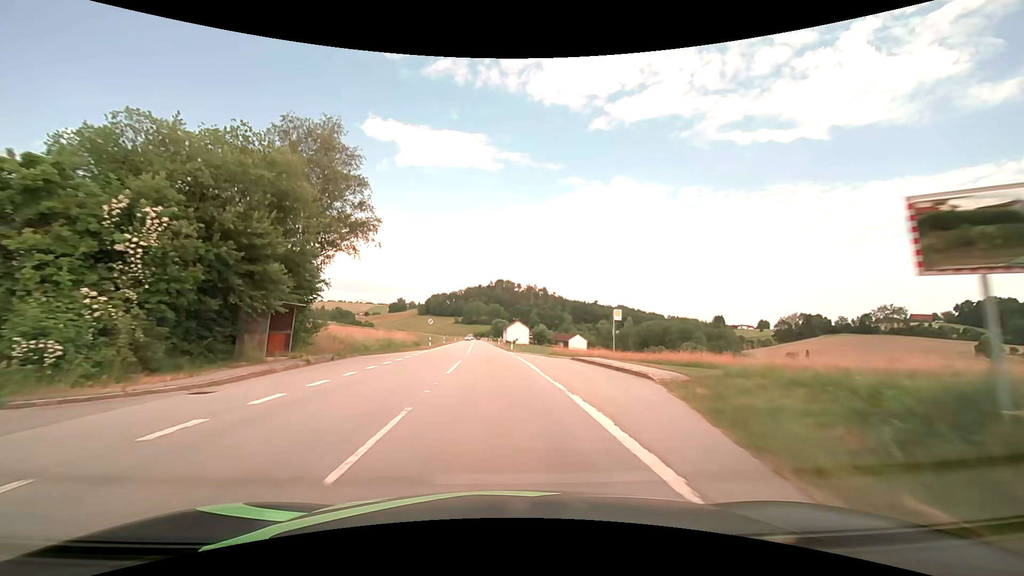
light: Day
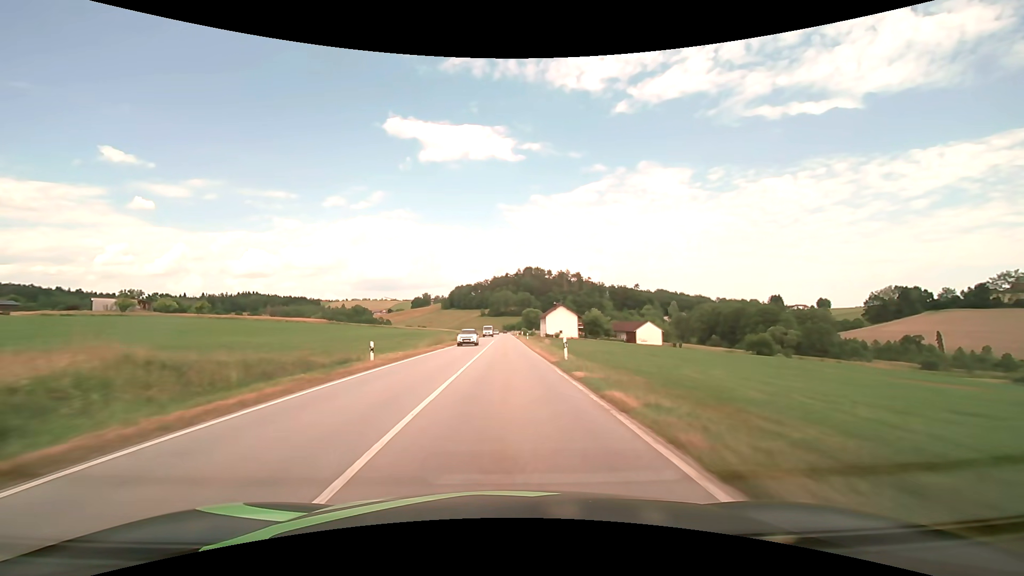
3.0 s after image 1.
(-2.6, +55.5) m; -4°
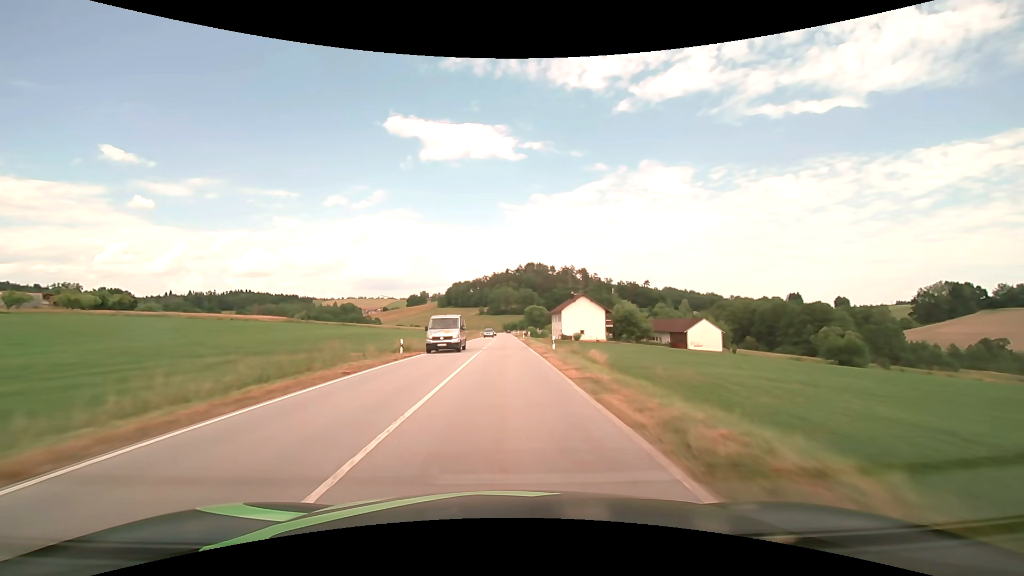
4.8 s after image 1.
(0.0, +35.9) m; 0°
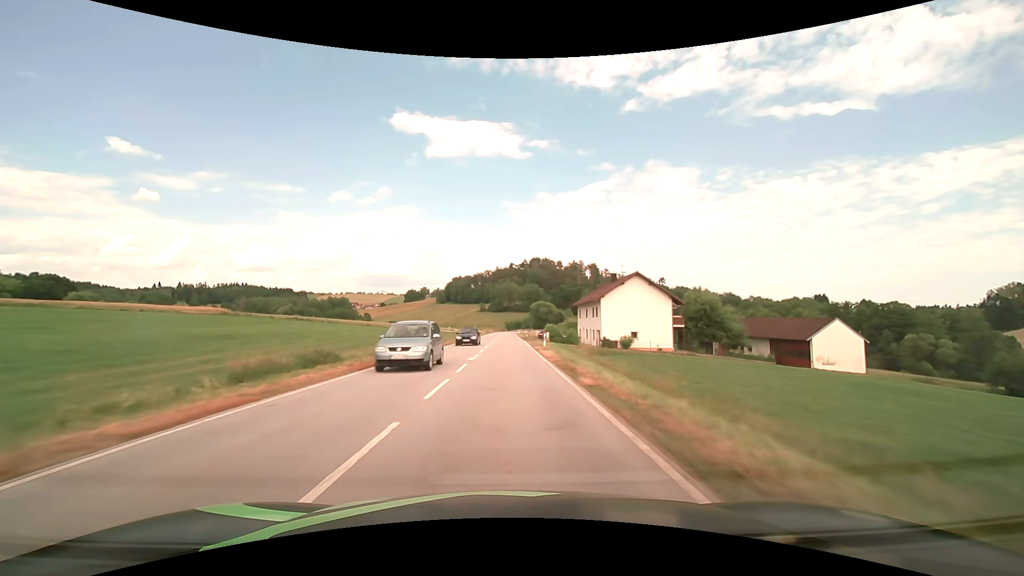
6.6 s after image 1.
(0.0, +36.6) m; 0°
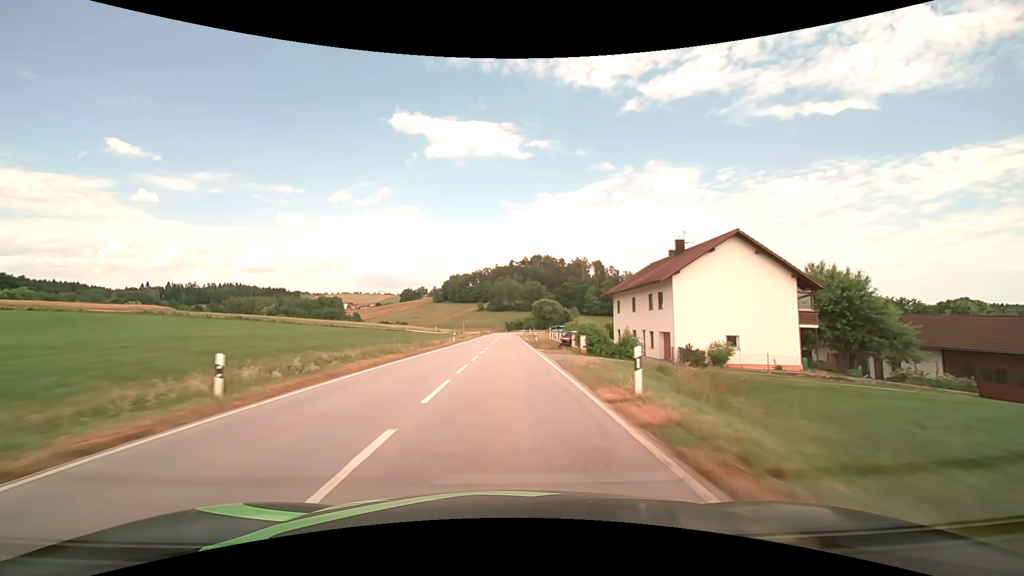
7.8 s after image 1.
(+0.1, +24.7) m; 0°
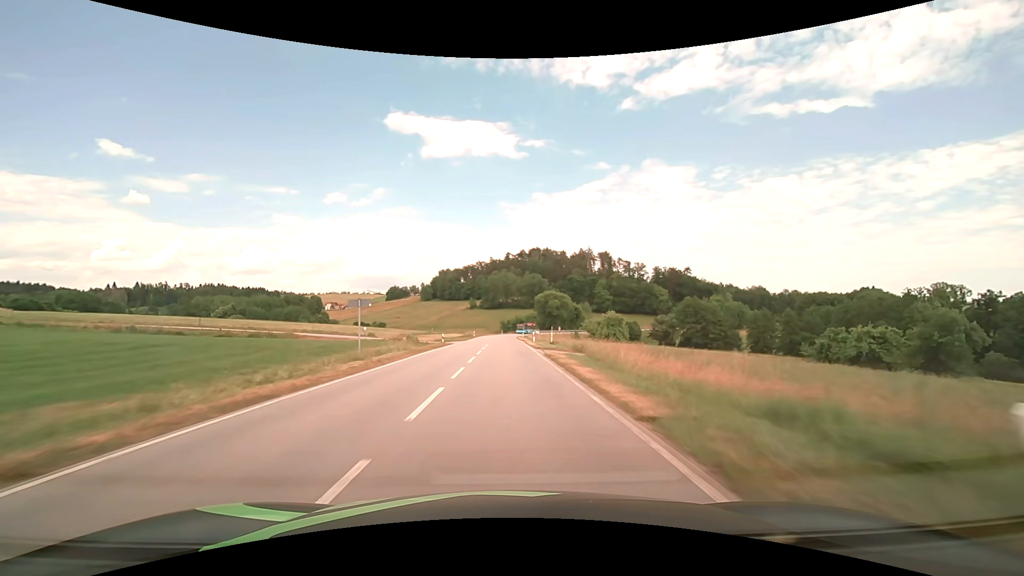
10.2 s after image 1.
(0.0, +49.6) m; +1°
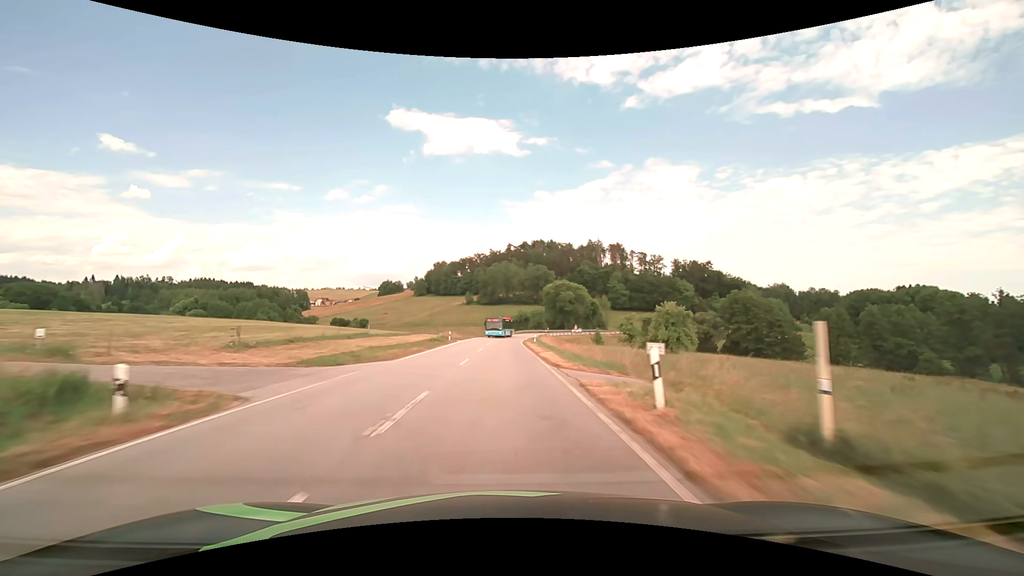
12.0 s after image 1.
(-0.1, +37.4) m; 0°
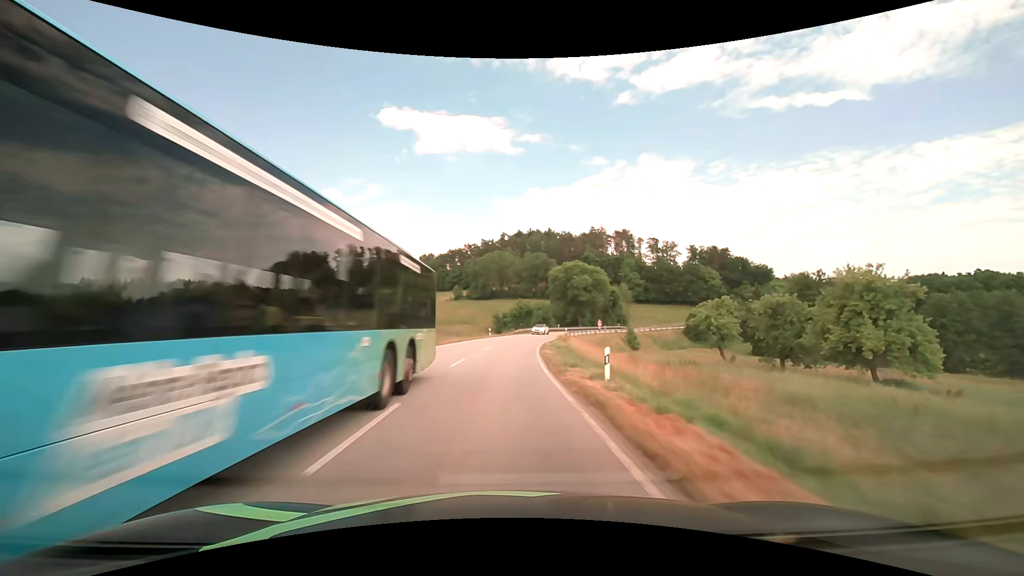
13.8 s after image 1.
(+0.1, +37.6) m; +1°
(0, +10) (0, +20) (+1, +30) (+1, +40) (+2, +50) (+4, +60) (+6, +69) (+9, +79) (+13, +88) (+17, +98) m
